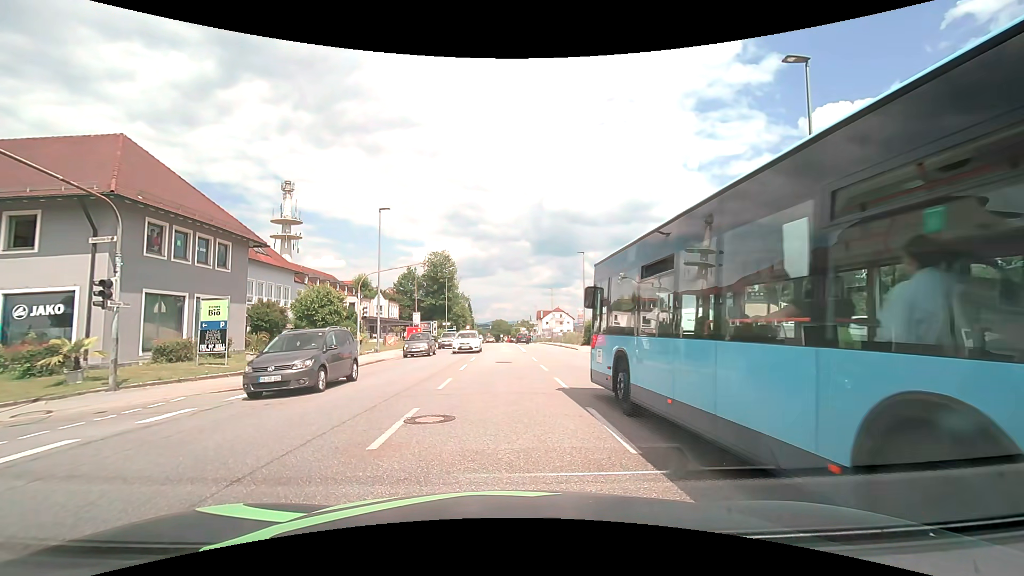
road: tertiary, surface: asphalt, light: Day
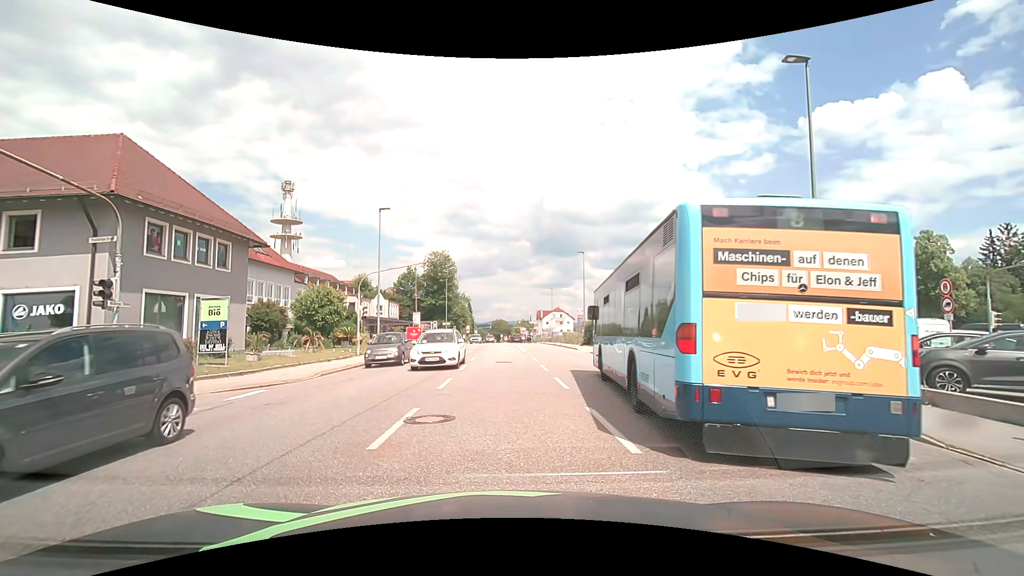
(0.0, 0.0) m; 0°
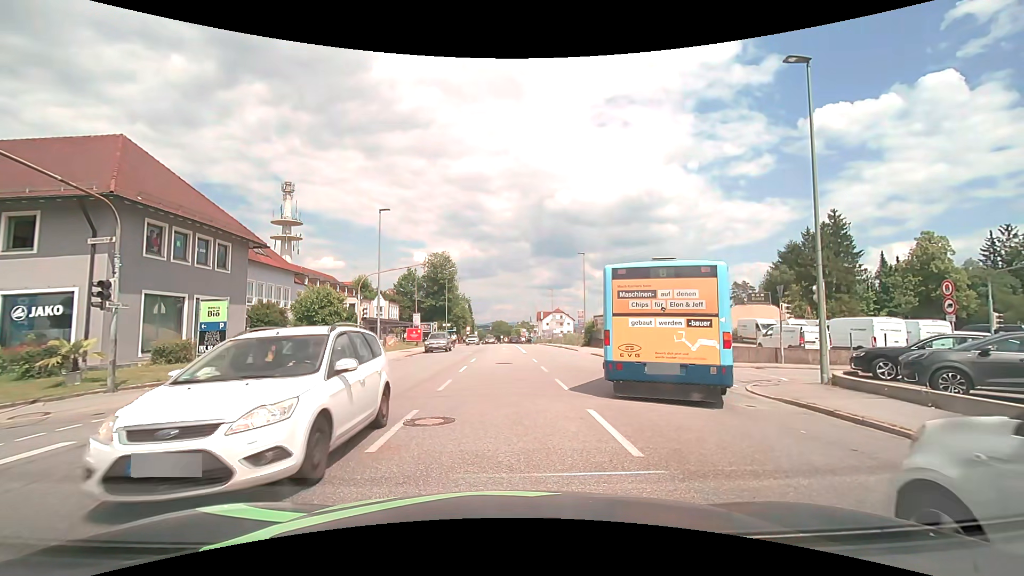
(0.0, 0.0) m; 0°
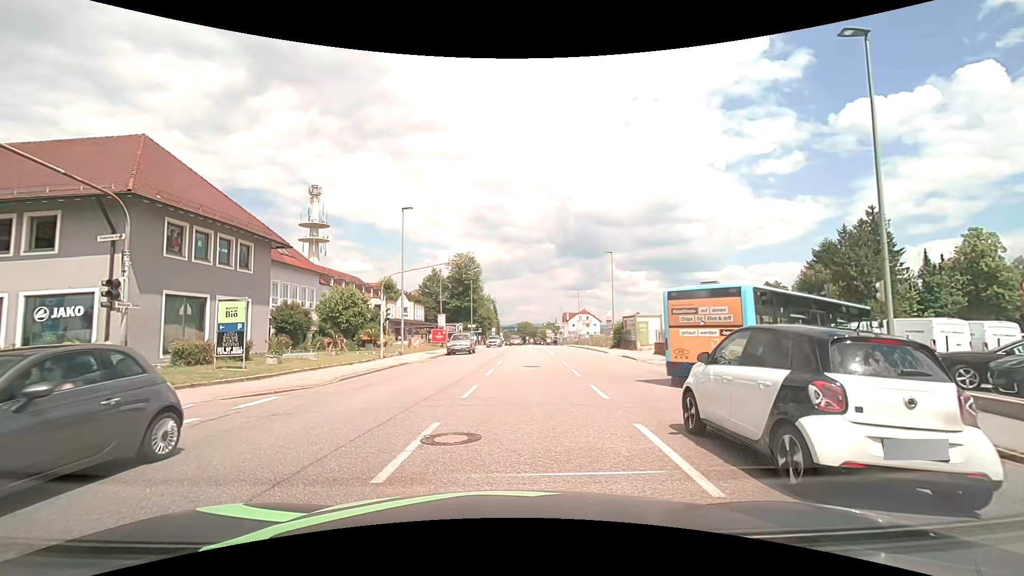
(0.0, +1.3) m; 0°
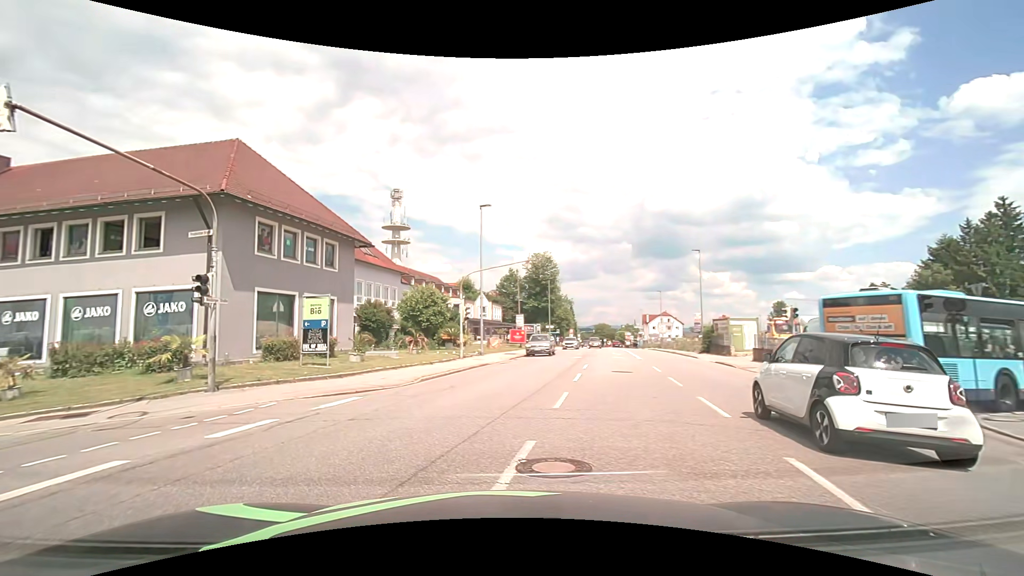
(-0.1, +1.5) m; -8°
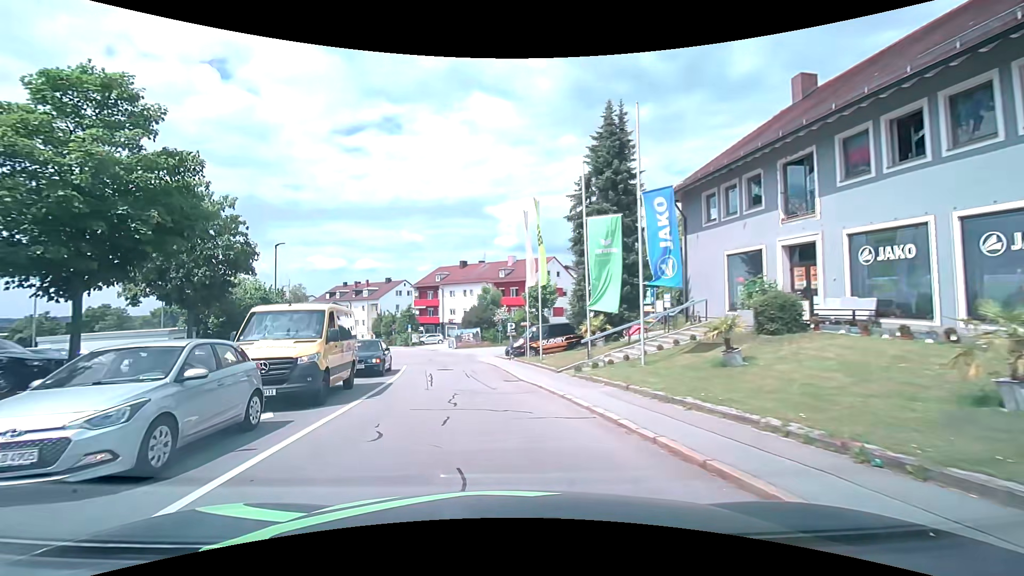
(-9.6, +9.3) m; -75°
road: residential
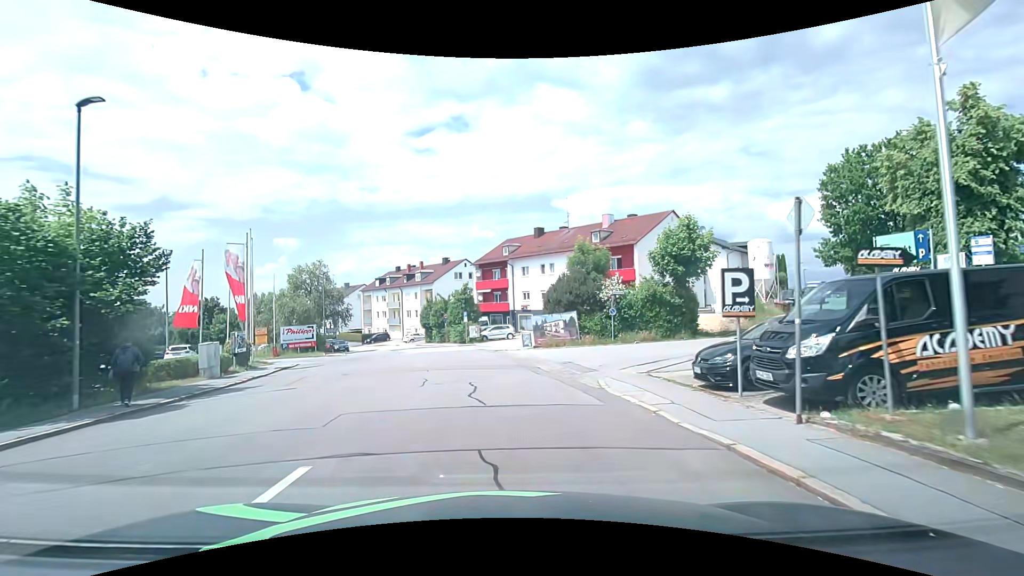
(-2.2, +22.1) m; -8°
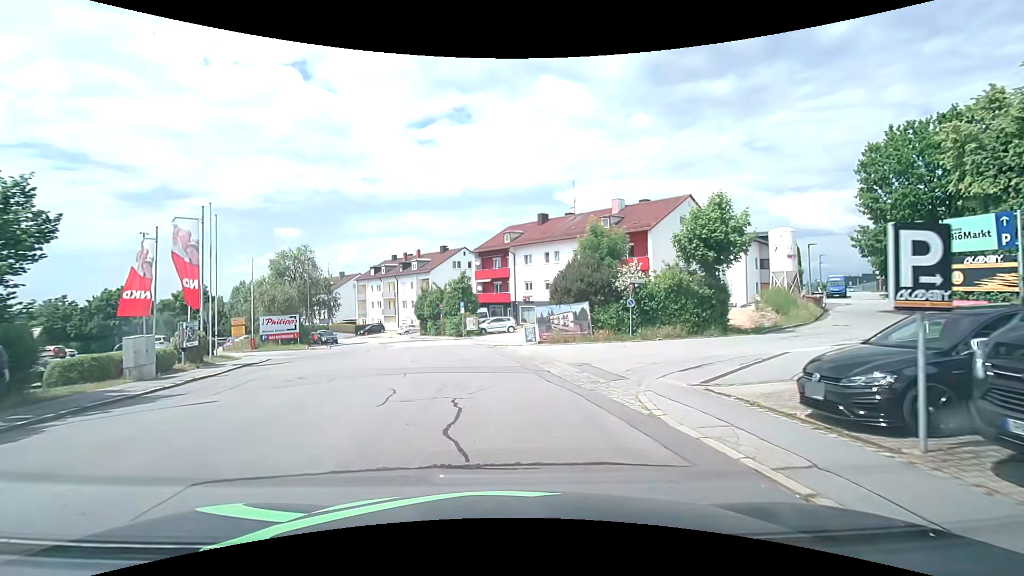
(0.0, +3.9) m; 0°
